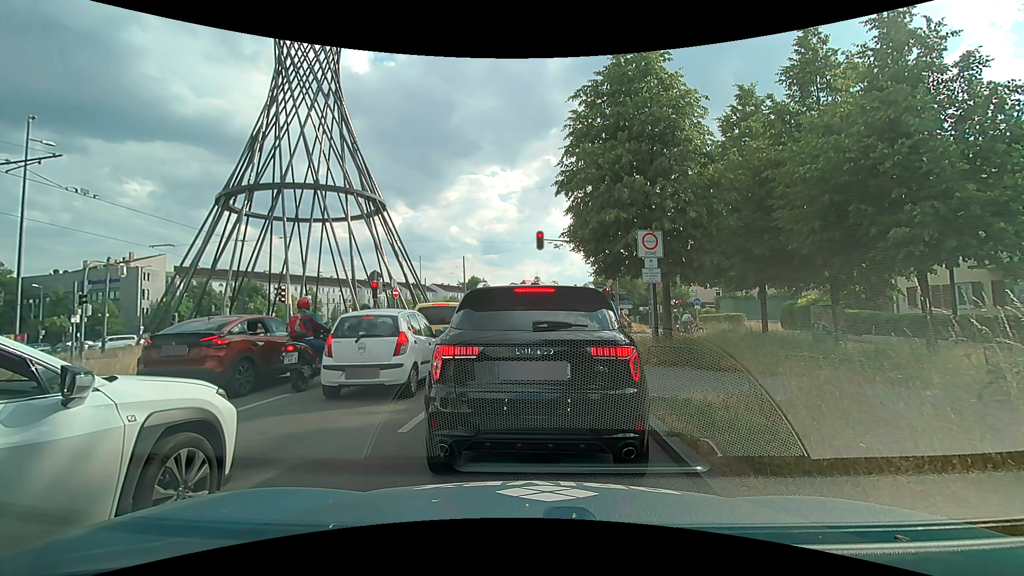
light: Day
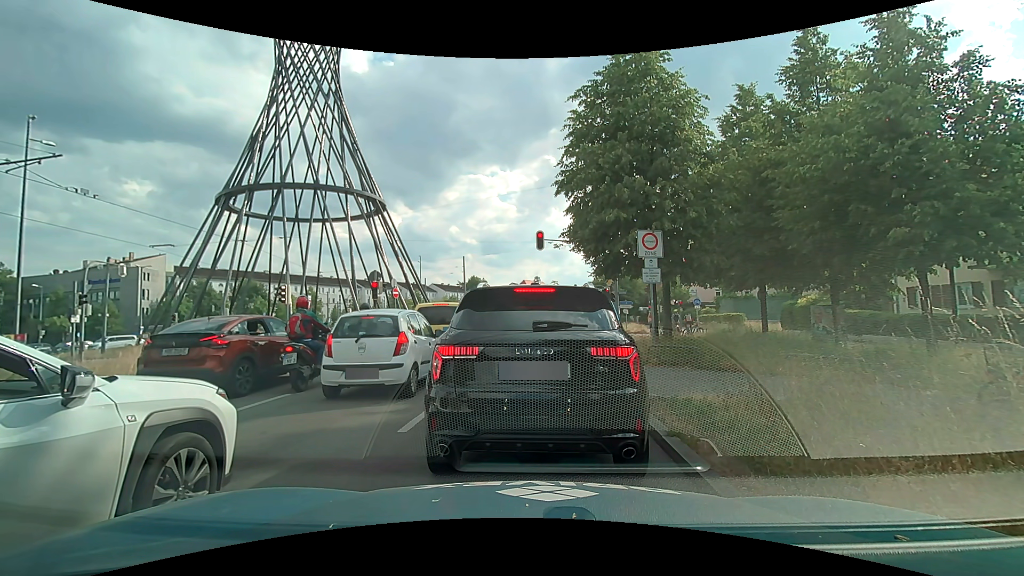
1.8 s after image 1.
(0.0, 0.0) m; 0°
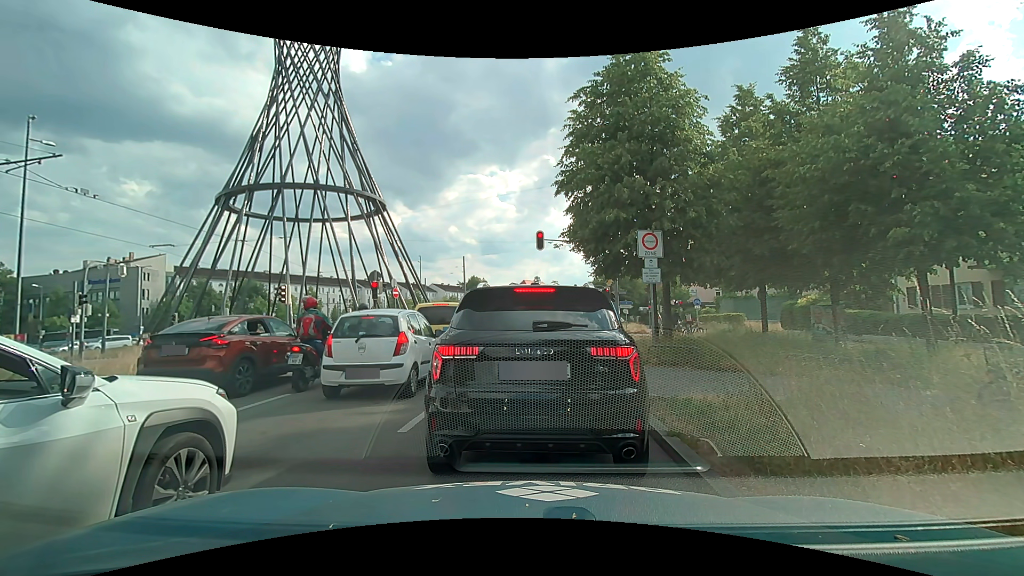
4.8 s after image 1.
(0.0, 0.0) m; 0°
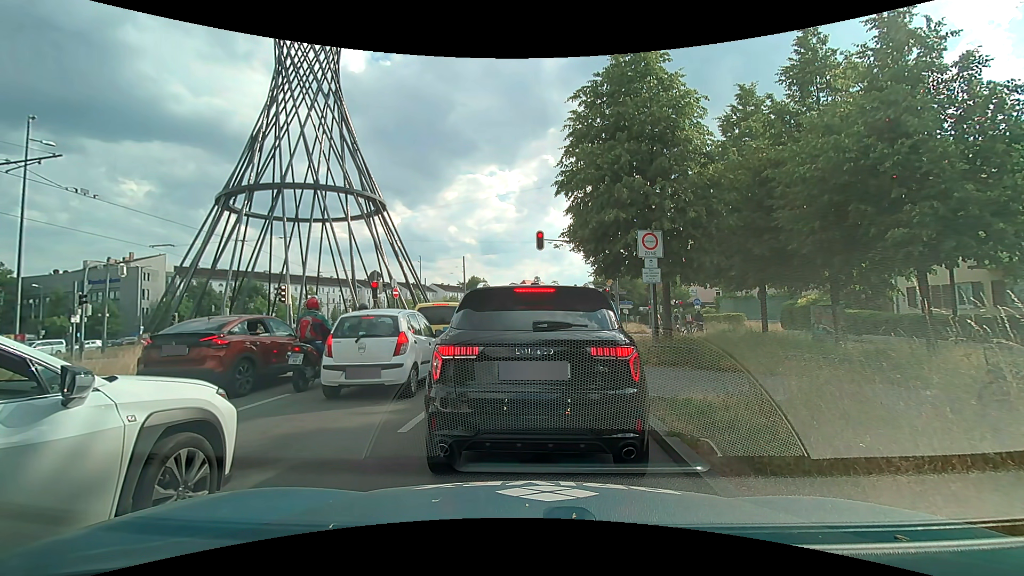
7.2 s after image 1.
(0.0, 0.0) m; 0°
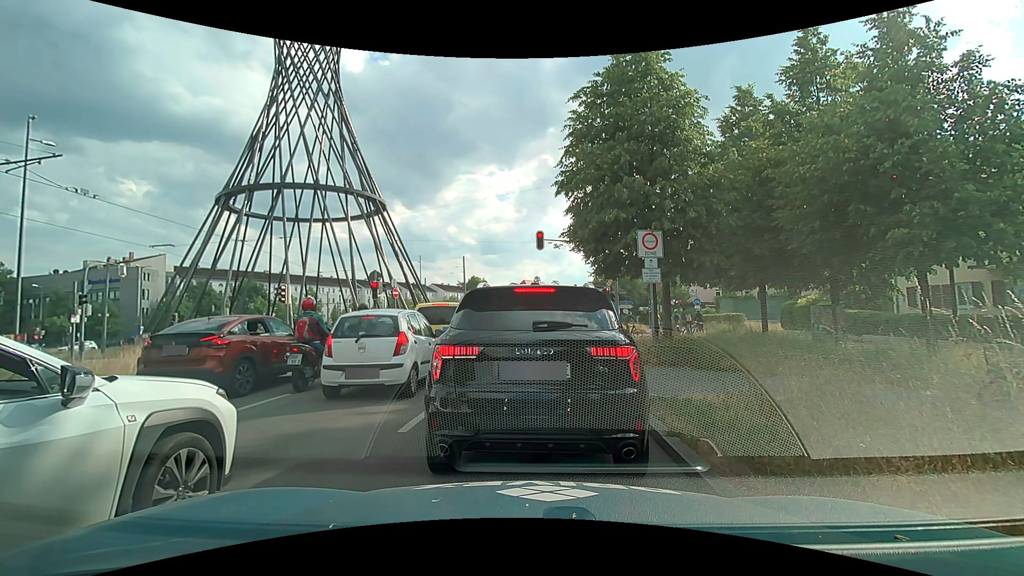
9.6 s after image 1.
(0.0, 0.0) m; 0°
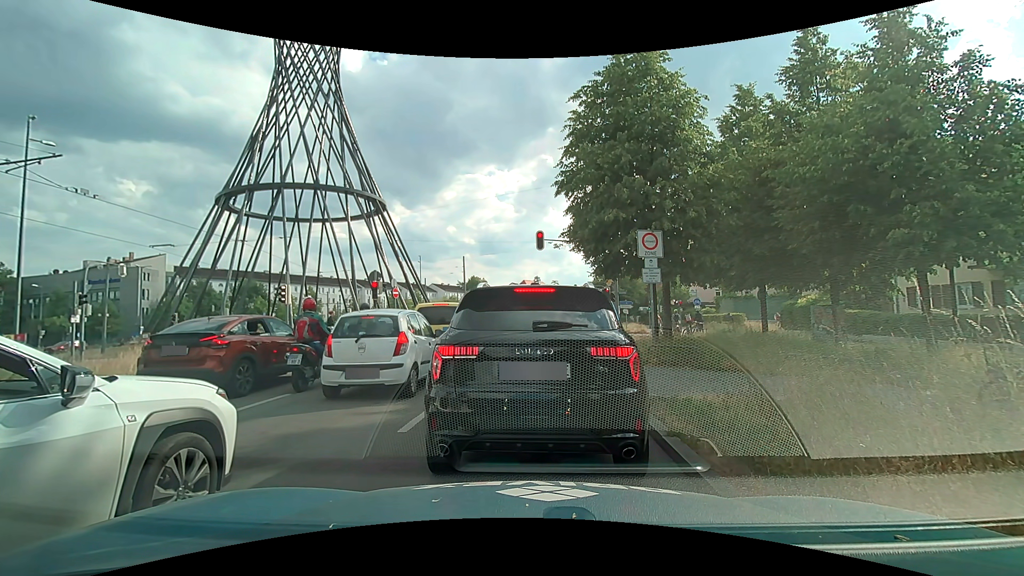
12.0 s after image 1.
(0.0, 0.0) m; 0°
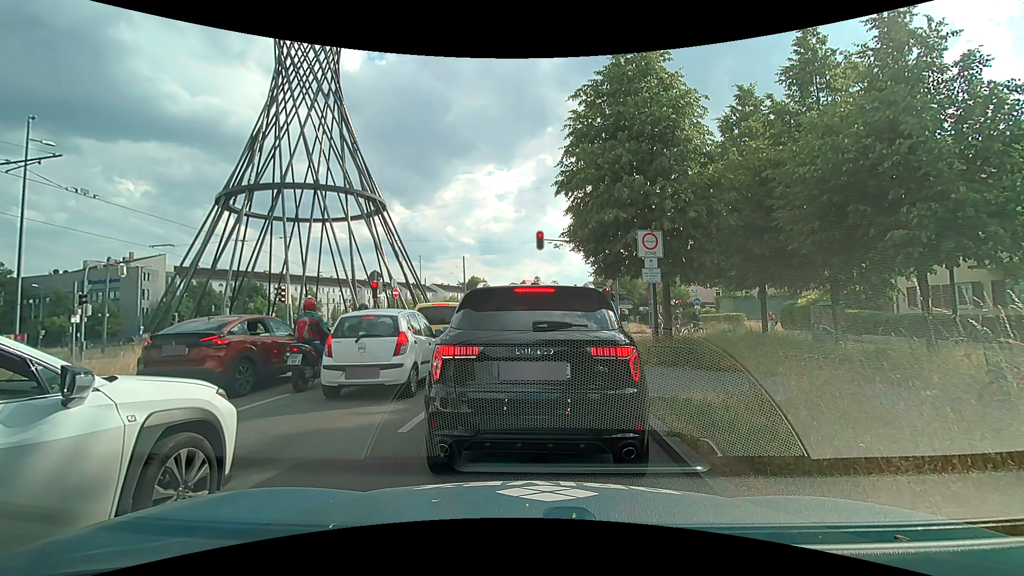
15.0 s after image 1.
(0.0, 0.0) m; 0°
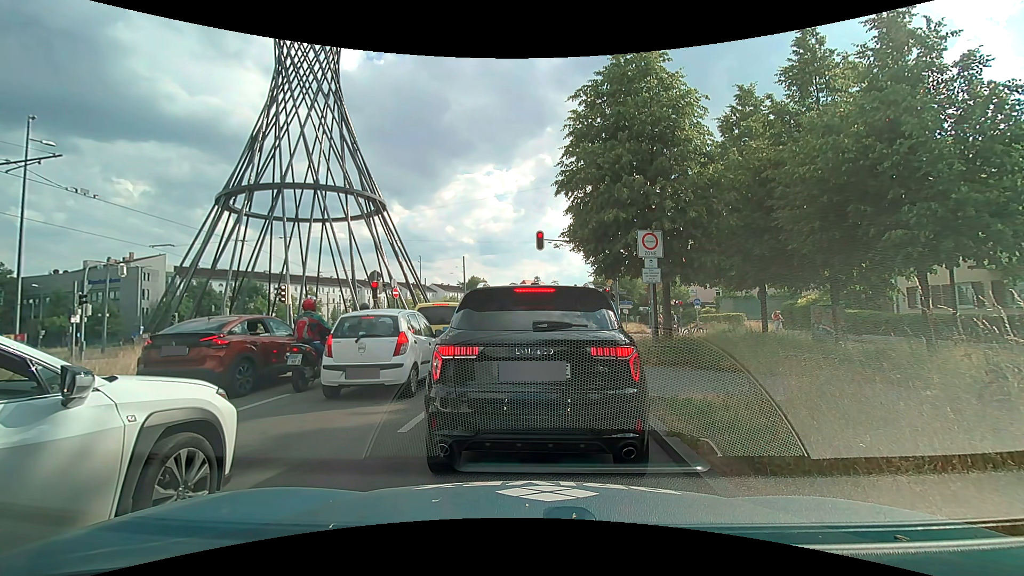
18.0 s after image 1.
(0.0, 0.0) m; 0°
